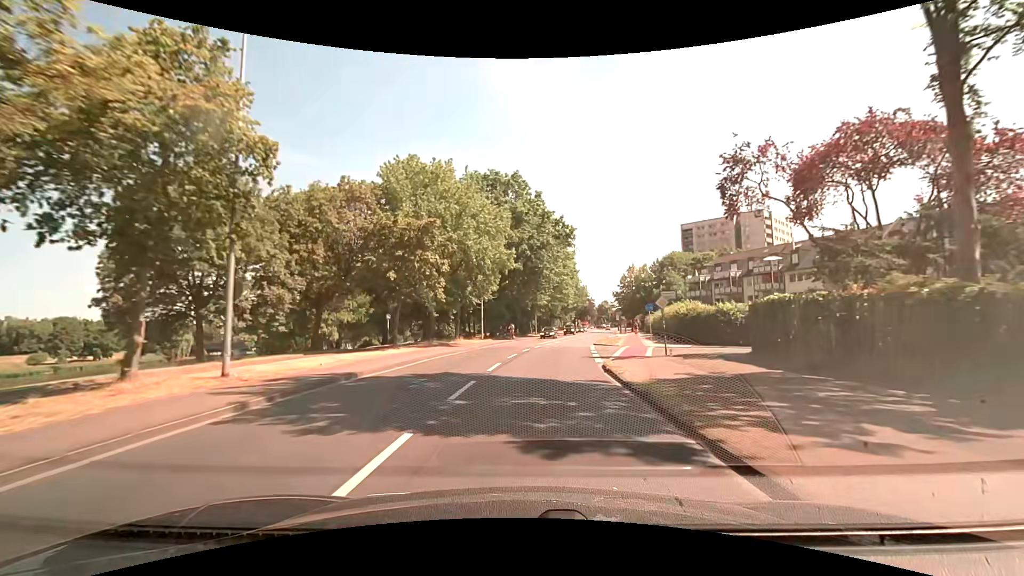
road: tertiary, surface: asphalt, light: Day
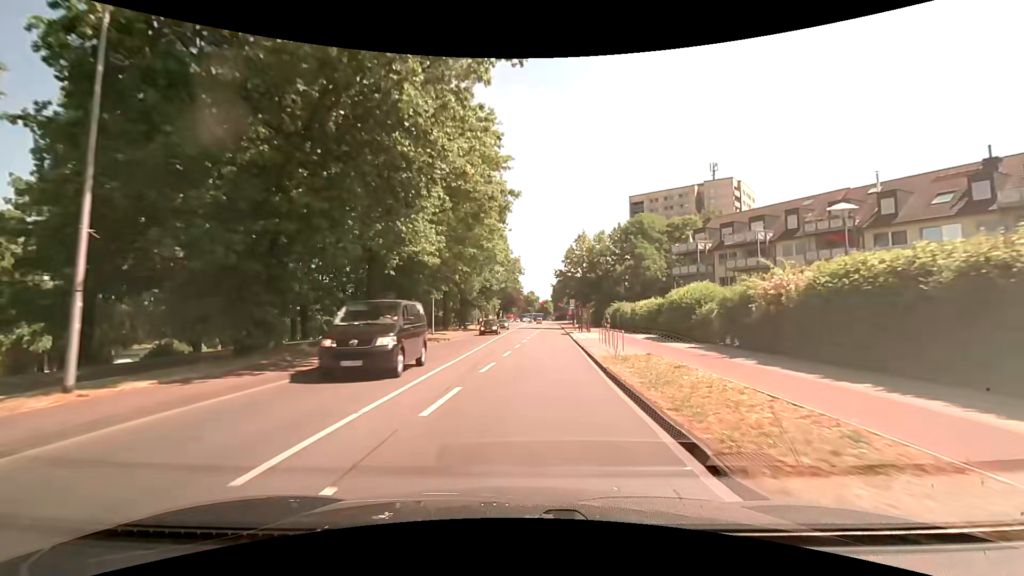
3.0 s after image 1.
(+3.0, +37.4) m; +9°
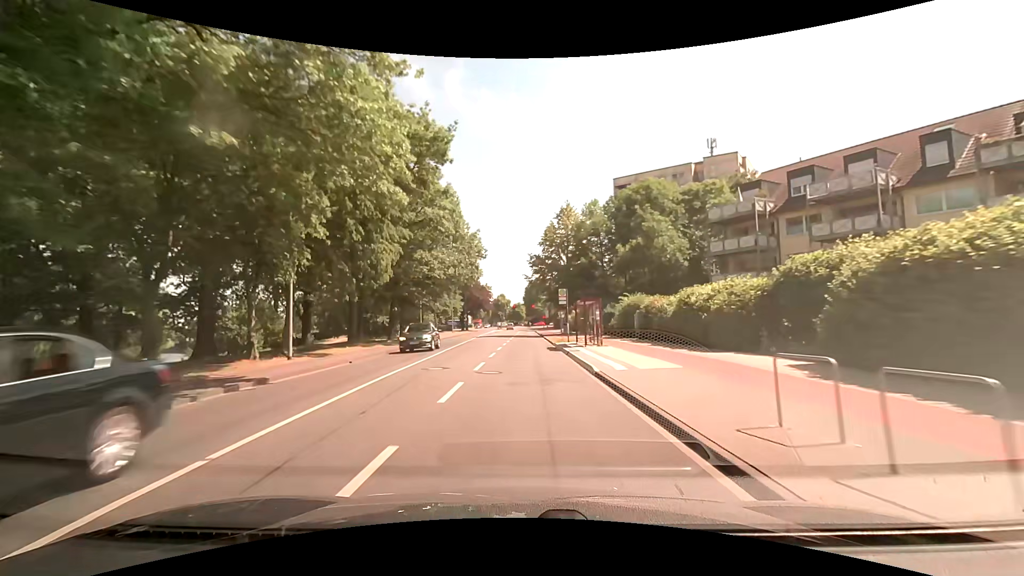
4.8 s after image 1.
(+0.7, +22.6) m; +3°
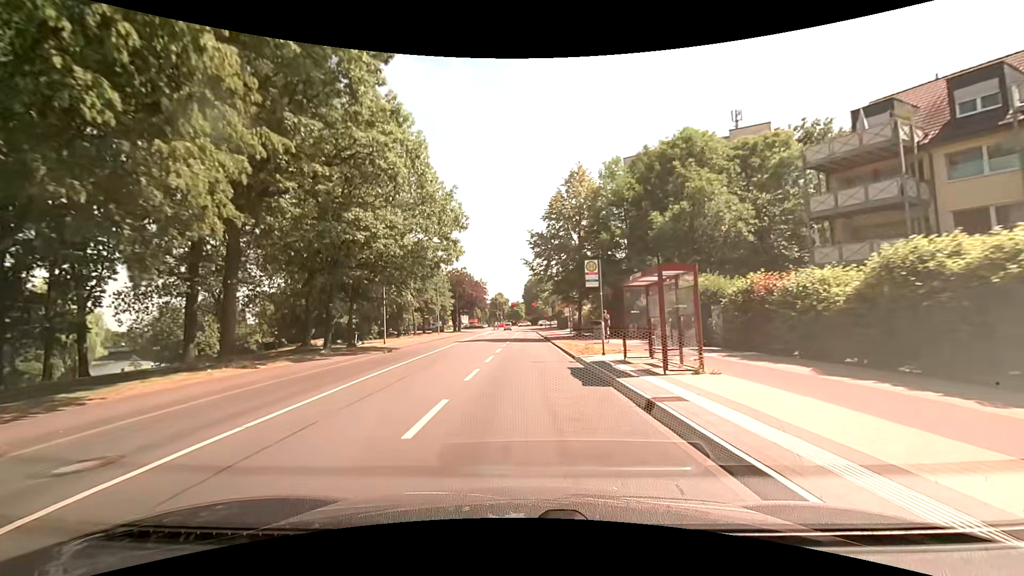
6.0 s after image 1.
(+0.1, +14.6) m; 0°
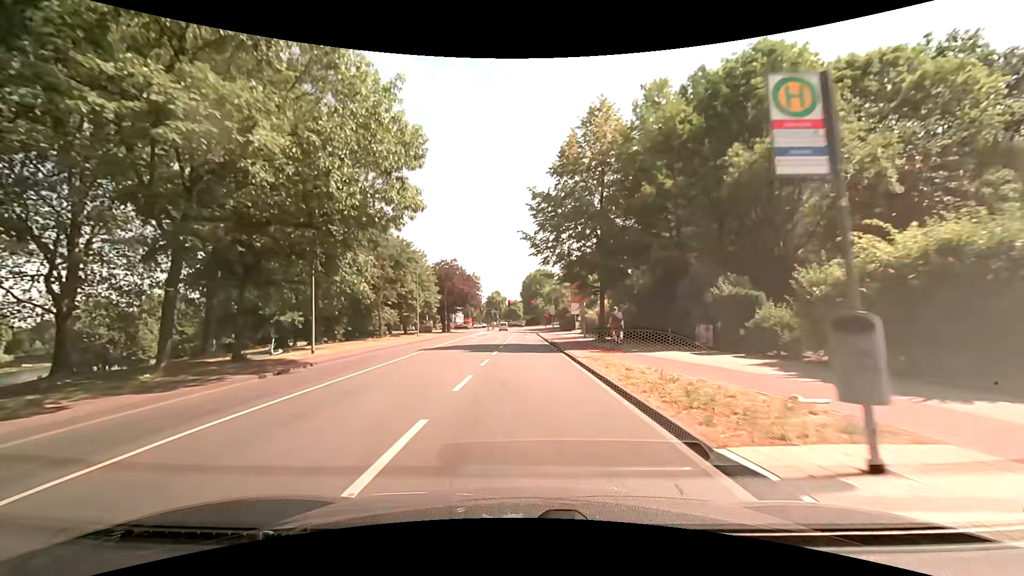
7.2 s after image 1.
(0.0, +14.0) m; 0°
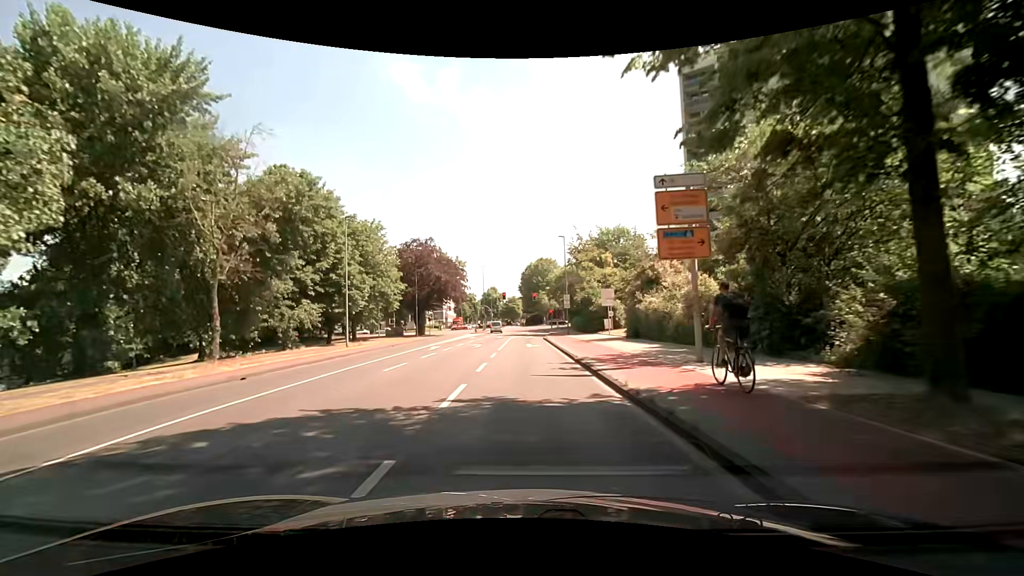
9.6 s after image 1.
(-0.1, +25.9) m; 0°
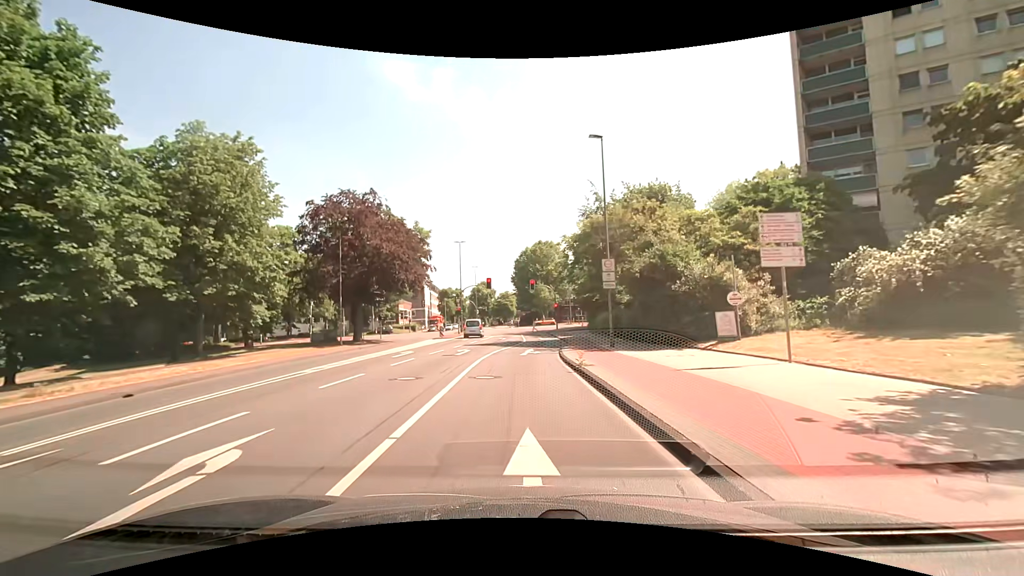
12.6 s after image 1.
(+0.1, +27.7) m; 0°
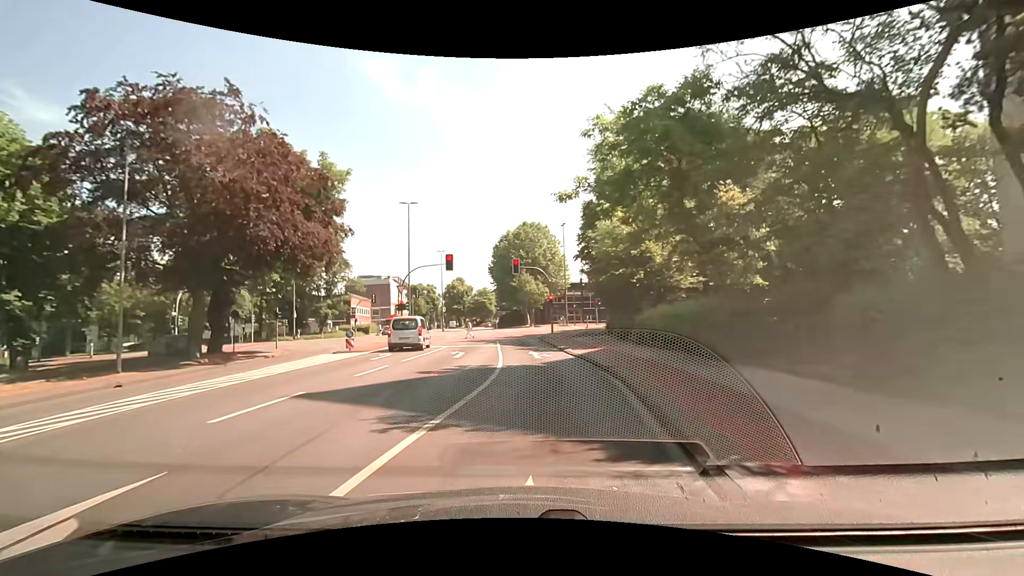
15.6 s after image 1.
(+0.1, +21.8) m; +2°
